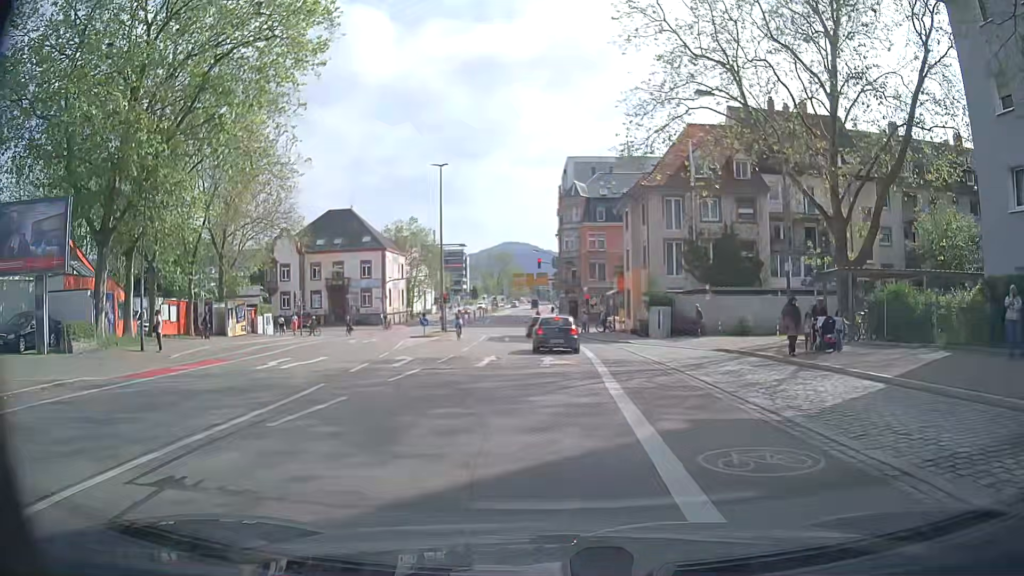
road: secondary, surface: asphalt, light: Day
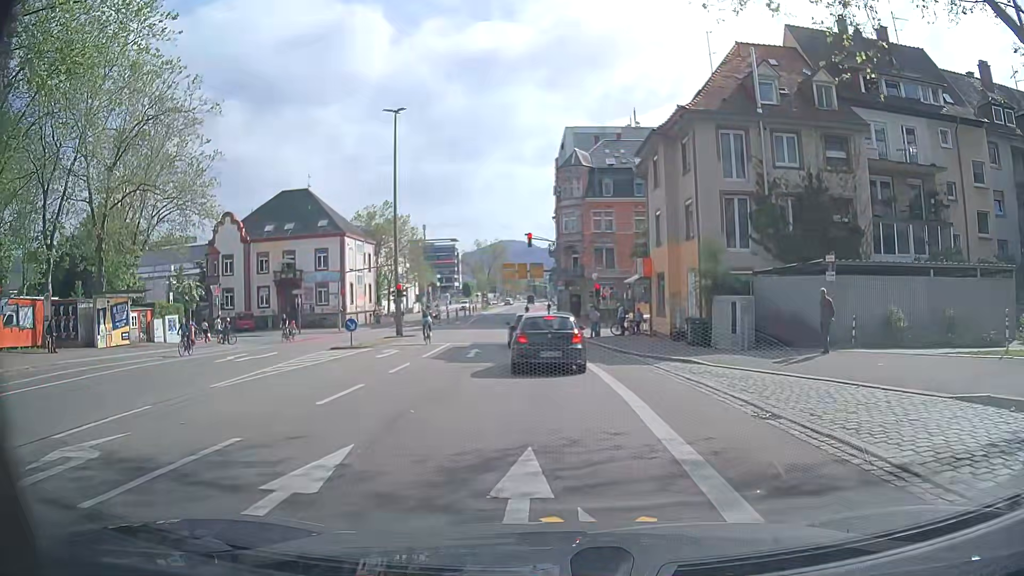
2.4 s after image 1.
(0.0, +15.7) m; 0°
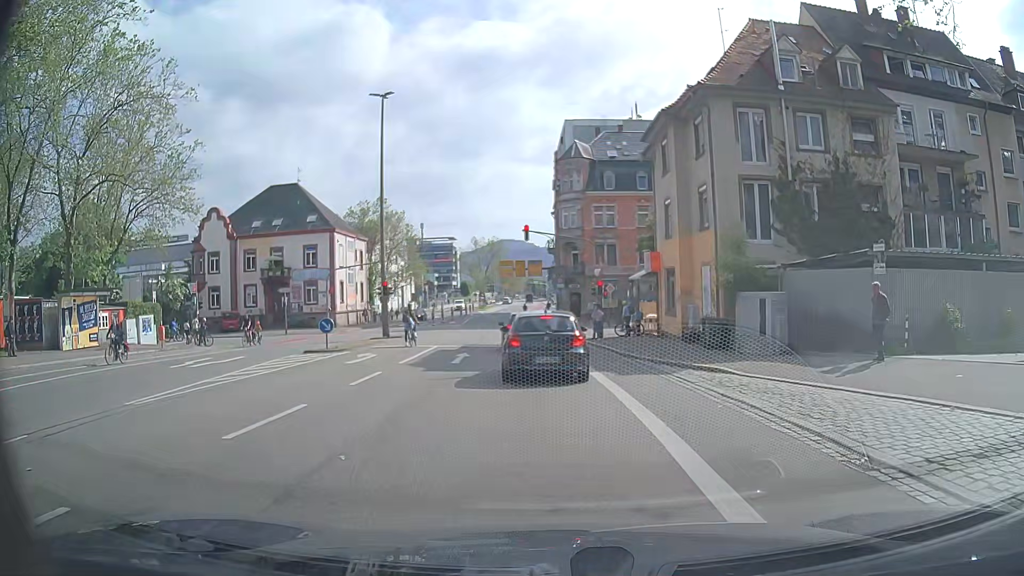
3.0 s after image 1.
(0.0, +3.0) m; 0°
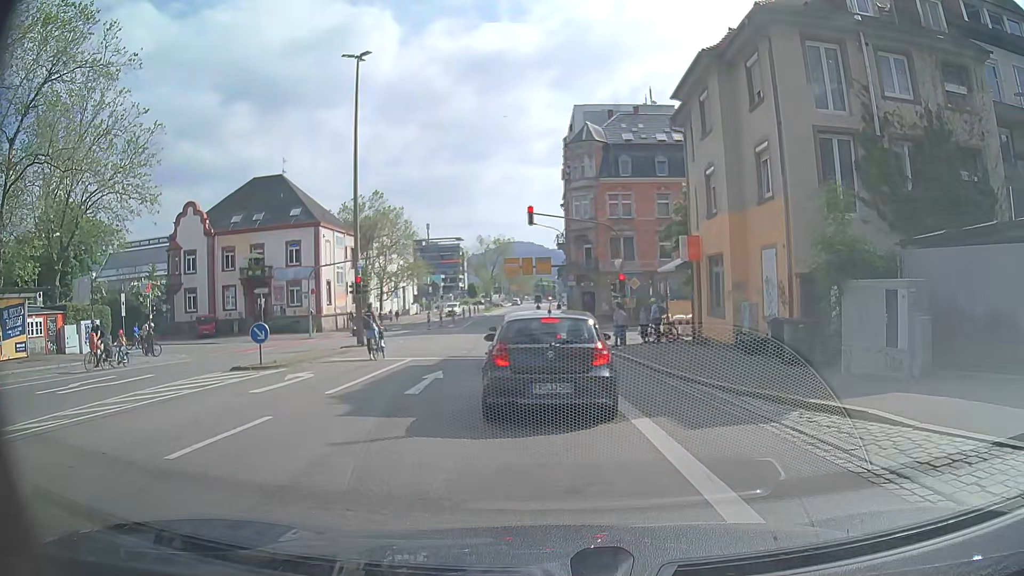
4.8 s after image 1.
(0.0, +6.7) m; -1°
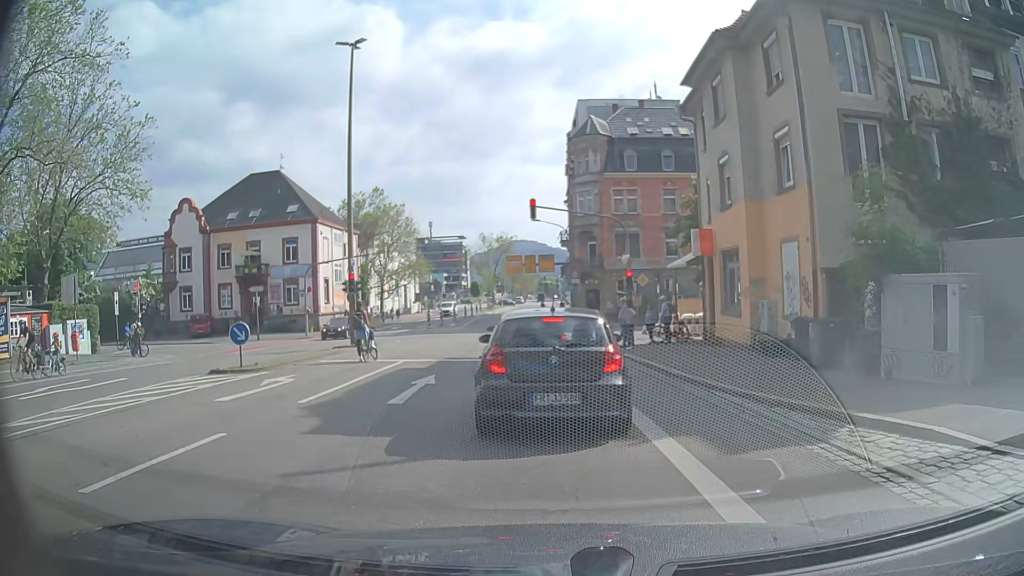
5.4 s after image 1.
(0.0, +1.5) m; -2°
